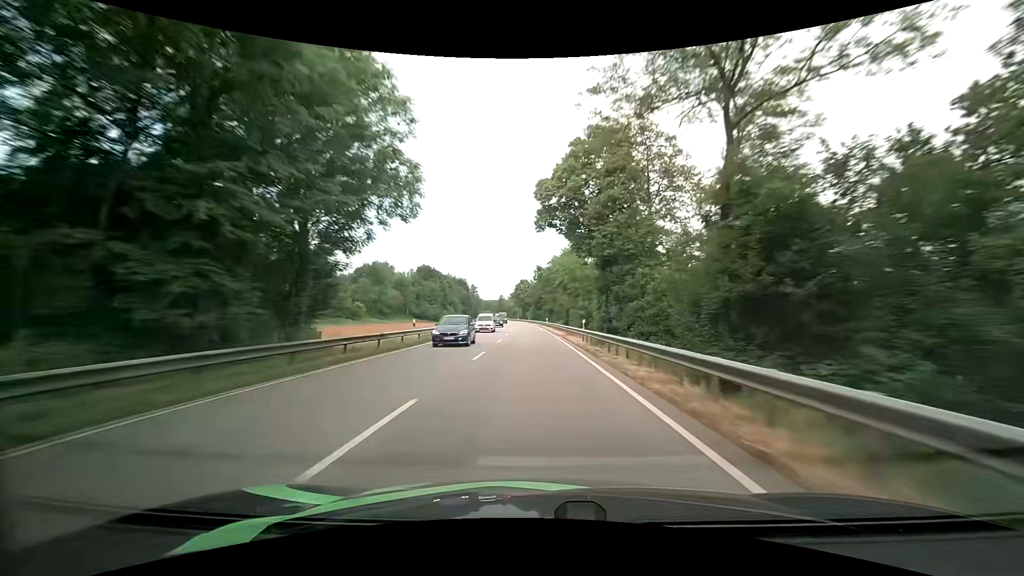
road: primary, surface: asphalt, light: Day
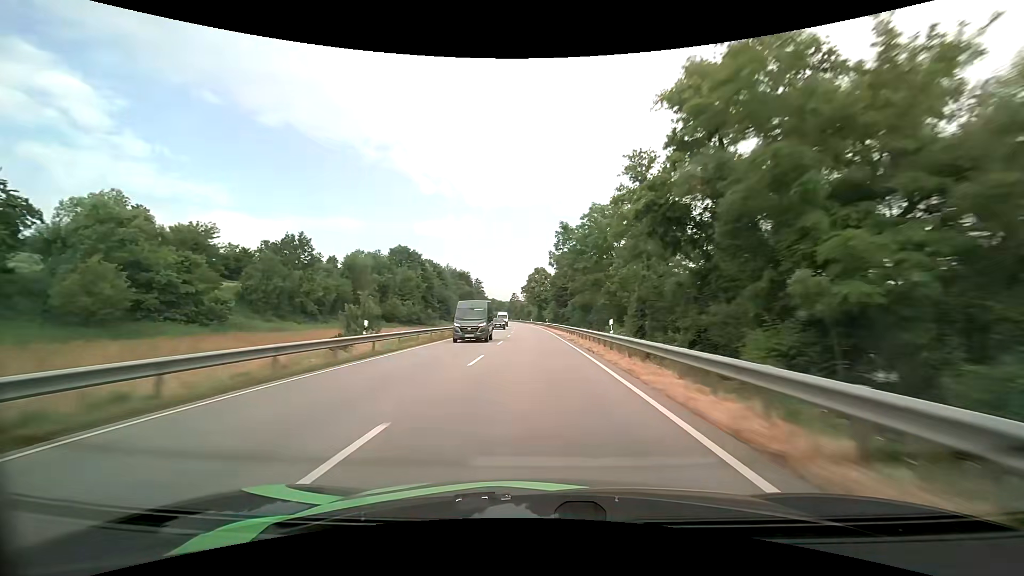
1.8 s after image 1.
(-1.2, +49.7) m; -2°
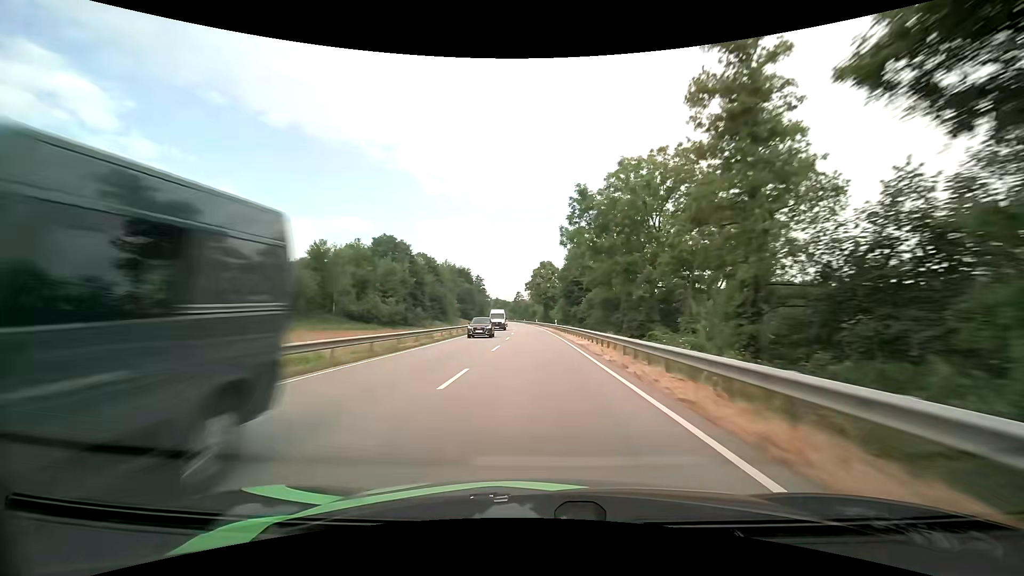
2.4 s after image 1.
(-0.1, +16.6) m; -1°
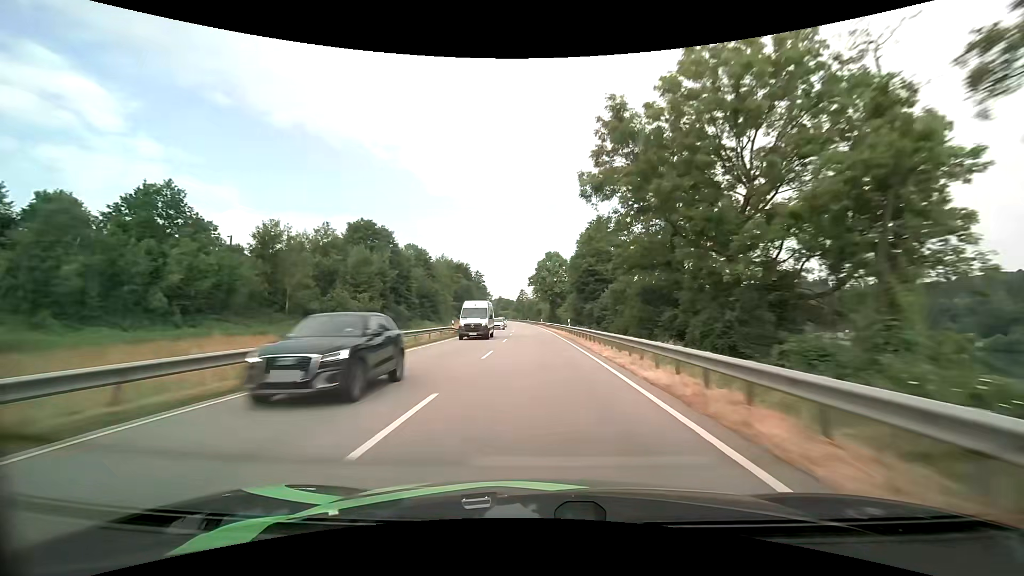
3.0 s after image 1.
(-0.1, +16.7) m; -1°
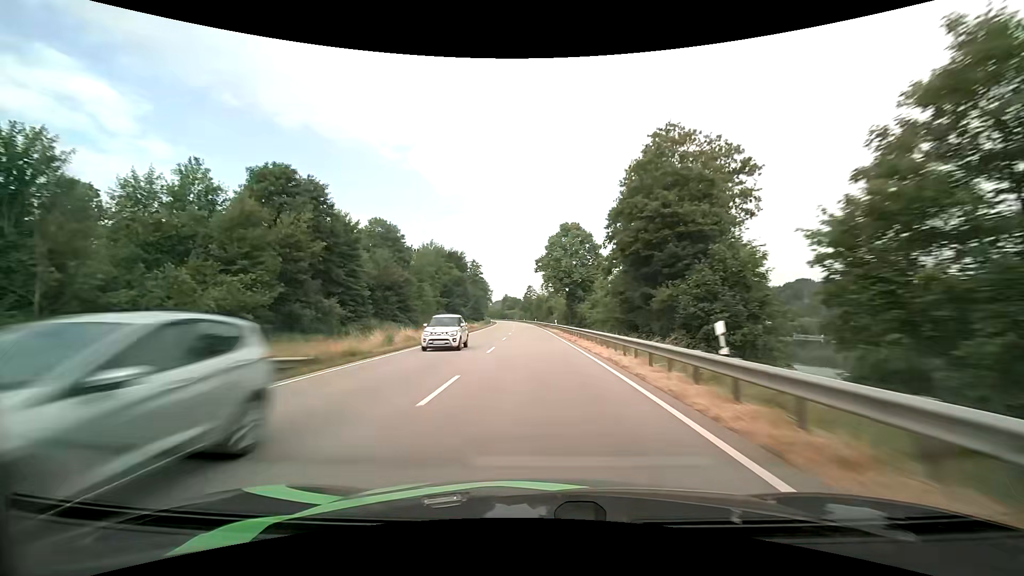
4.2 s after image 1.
(-0.3, +33.6) m; -1°
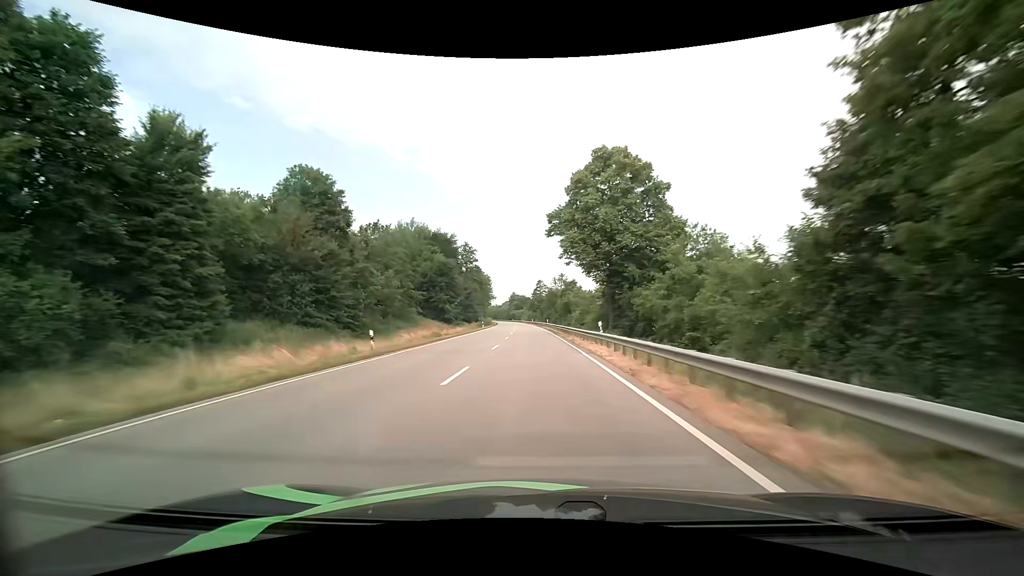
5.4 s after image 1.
(-0.4, +33.9) m; -1°
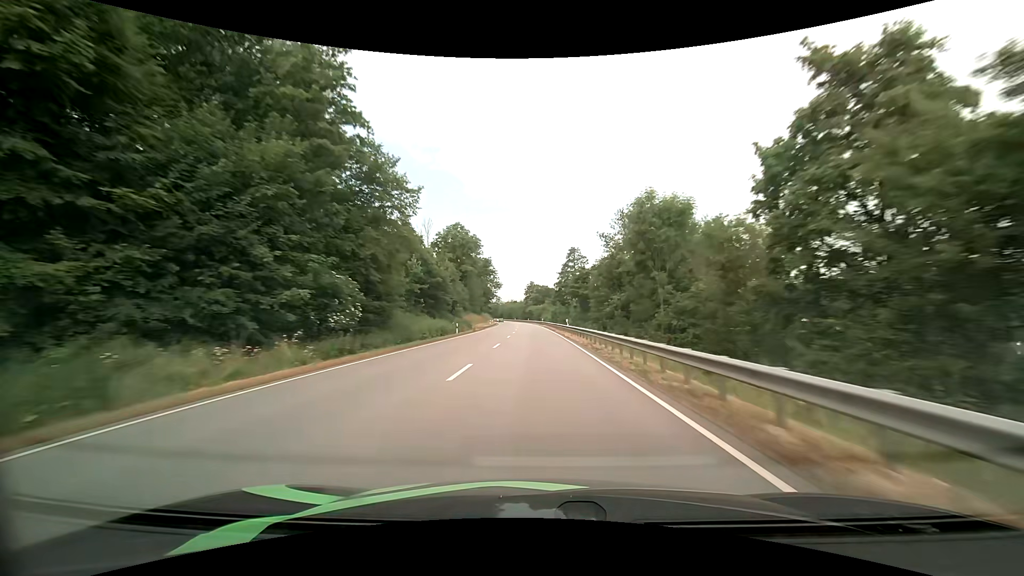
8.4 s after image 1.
(-2.0, +84.1) m; -3°
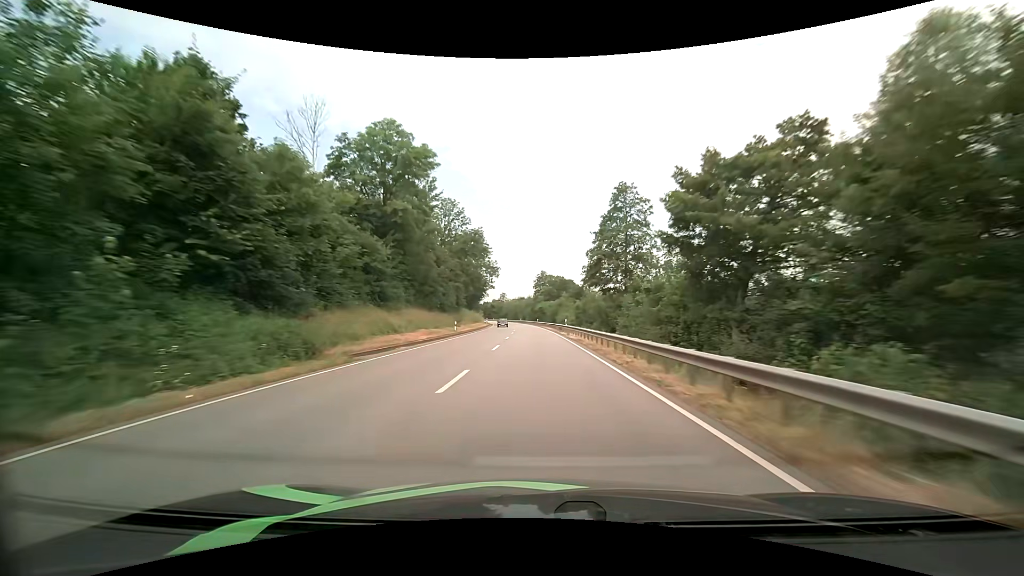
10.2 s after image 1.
(-0.7, +50.1) m; -1°
(0, +10) (0, +20) (0, +30) (0, +40) (-1, +50) (-1, +60) (-1, +70) (-2, +80) (-3, +90) (-3, +100) m
